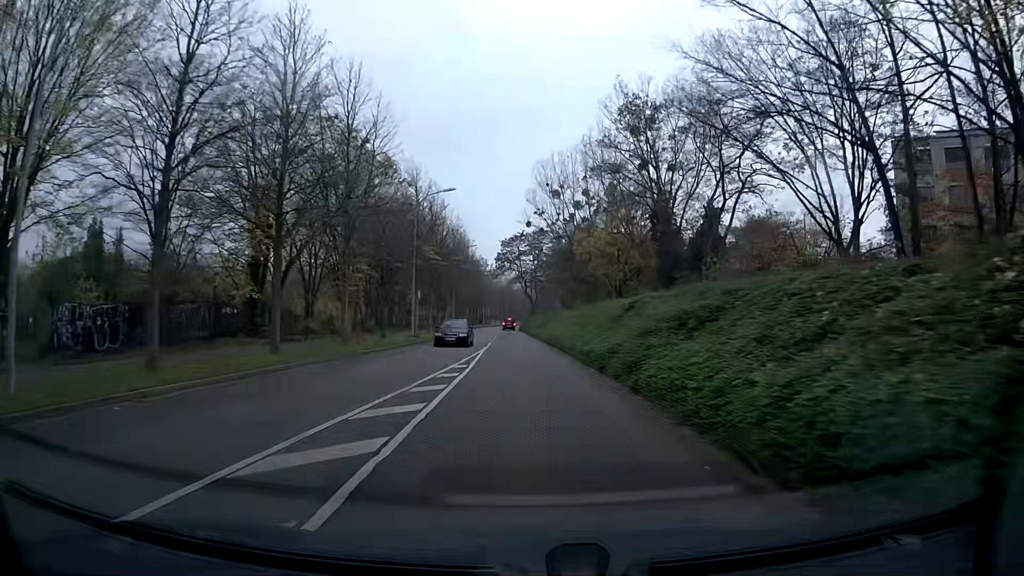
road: tertiary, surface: asphalt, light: Day
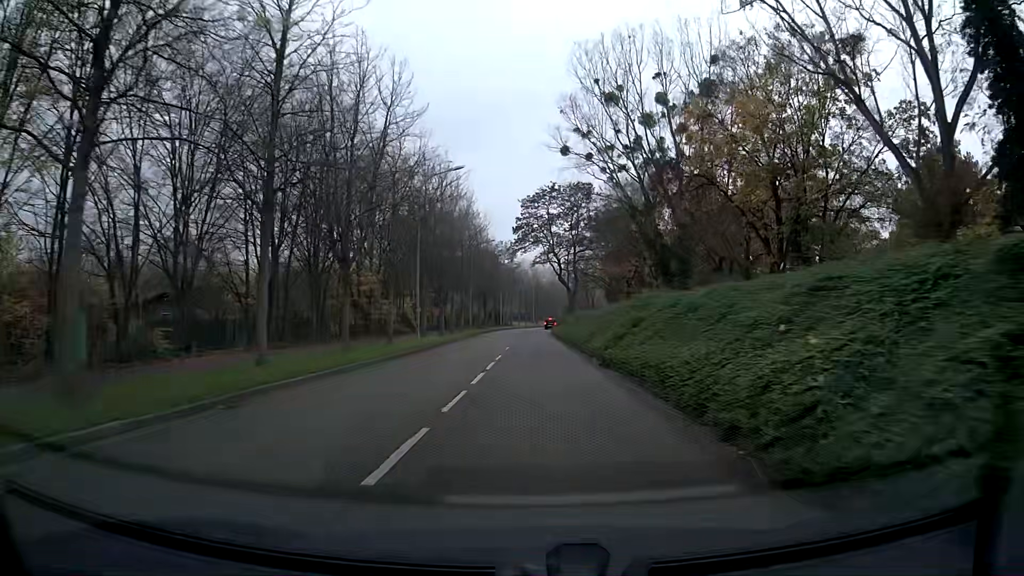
(-0.8, +37.6) m; -2°
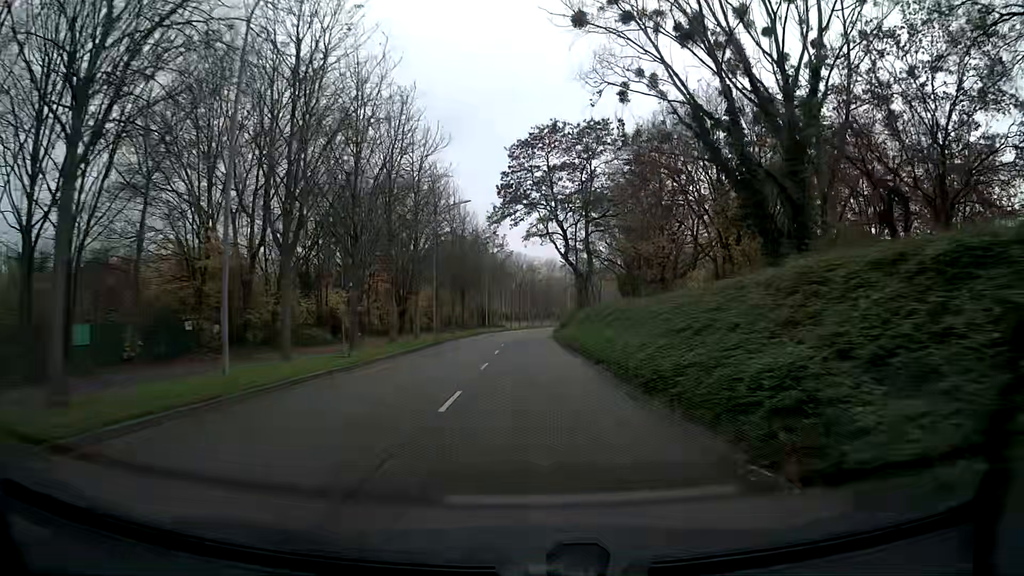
(+0.1, +22.5) m; 0°
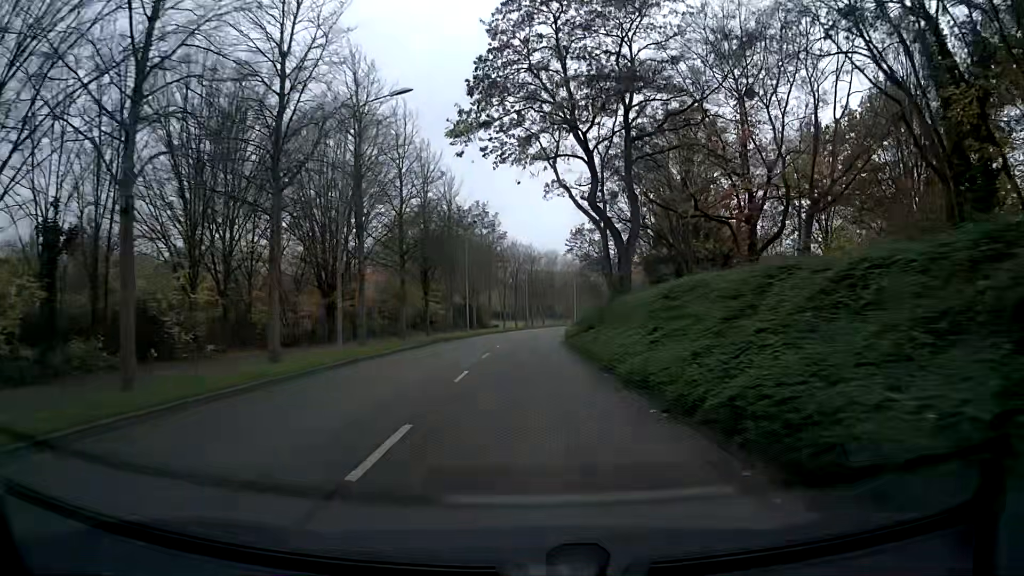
(0.0, +22.5) m; 0°
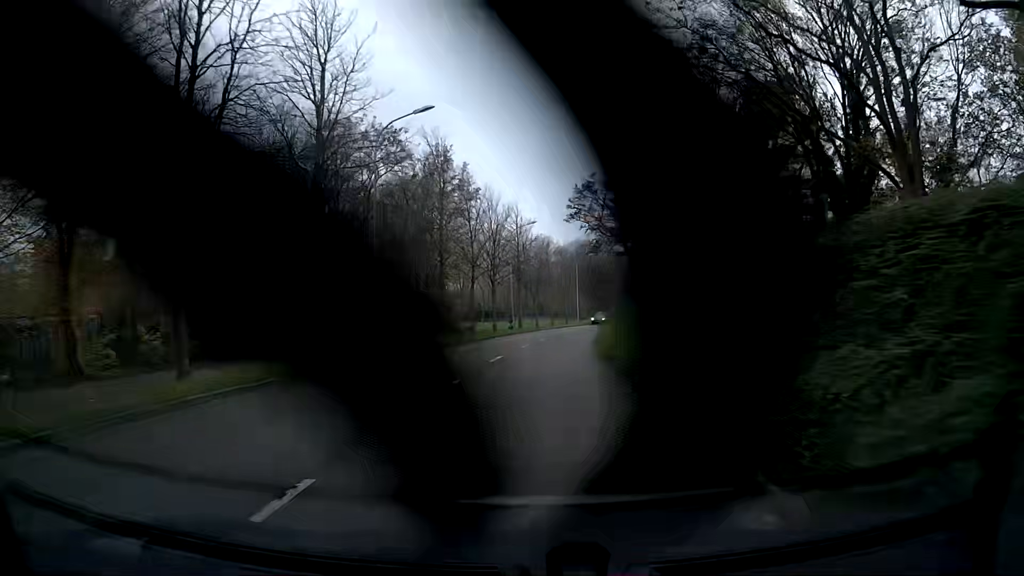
(0.0, +29.9) m; +1°
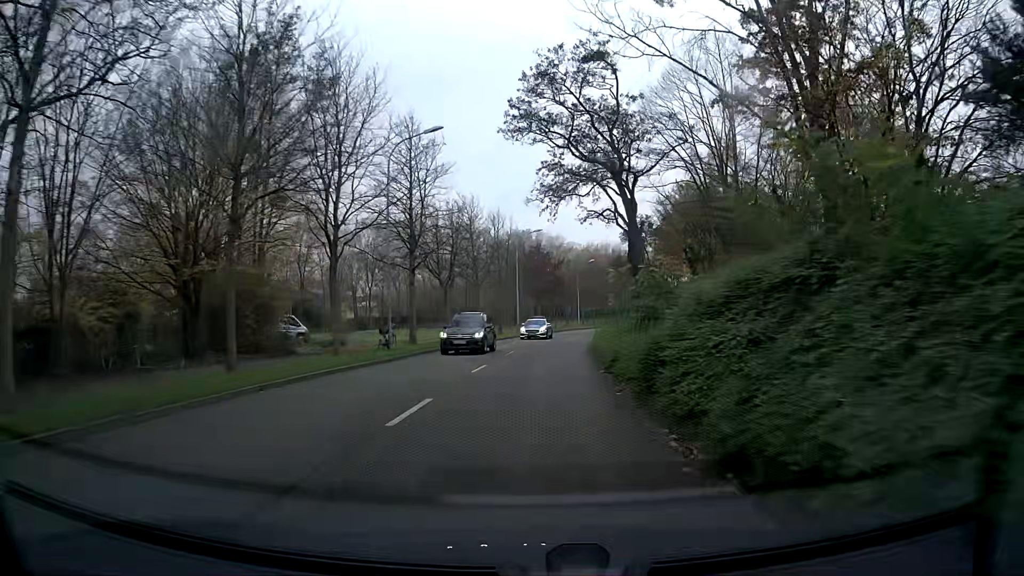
(+1.4, +29.8) m; +5°
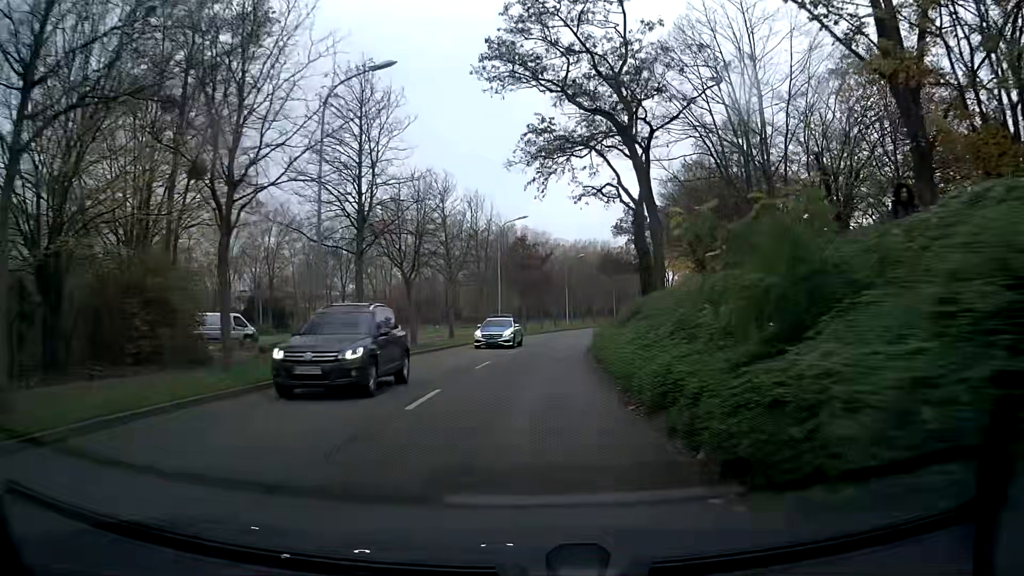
(+0.1, +7.5) m; +1°
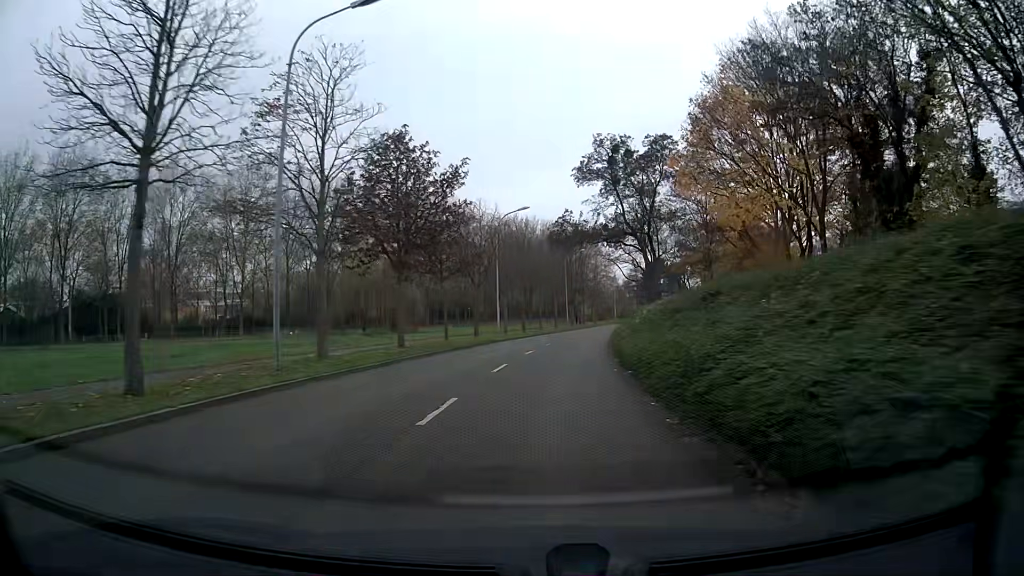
(+1.8, +37.2) m; +6°
(0, +10) (+1, +20) (+1, +30) (+2, +40) (+4, +50) (+5, +60) (+7, +69) (+10, +79) (+12, +89) (+15, +99) m
